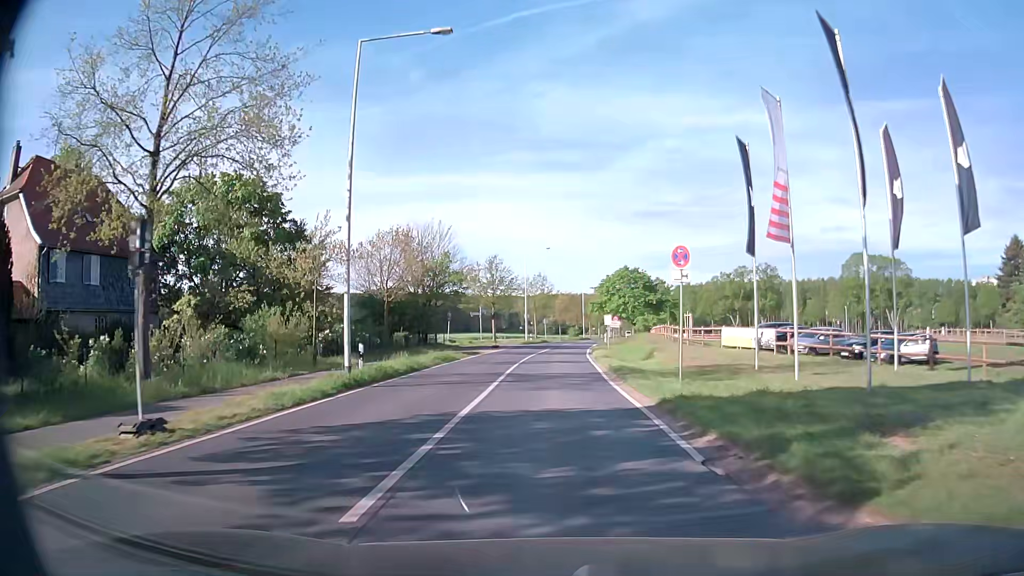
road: secondary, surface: asphalt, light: Day
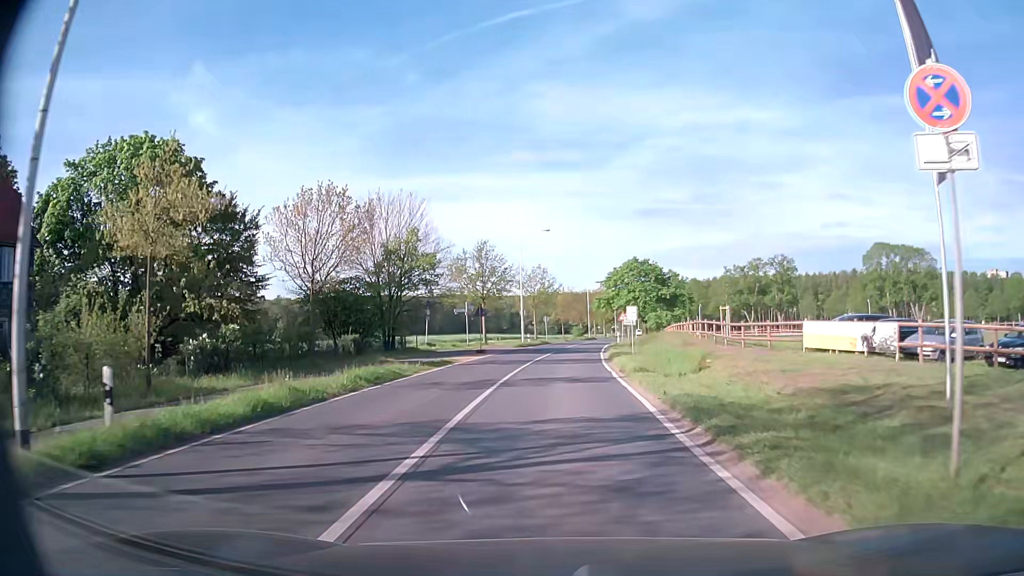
(0.0, +12.1) m; 0°
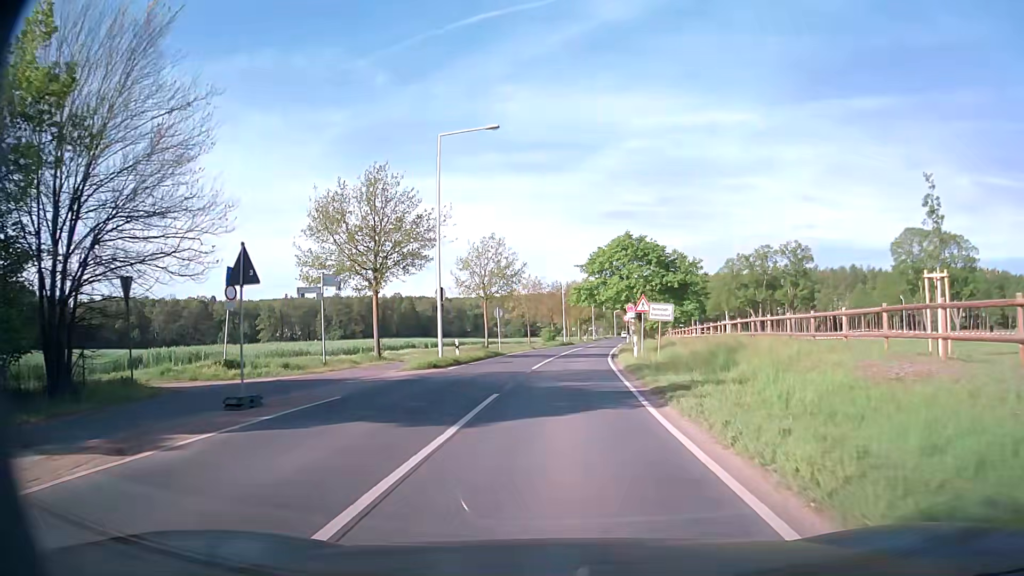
(+0.4, +29.6) m; +3°
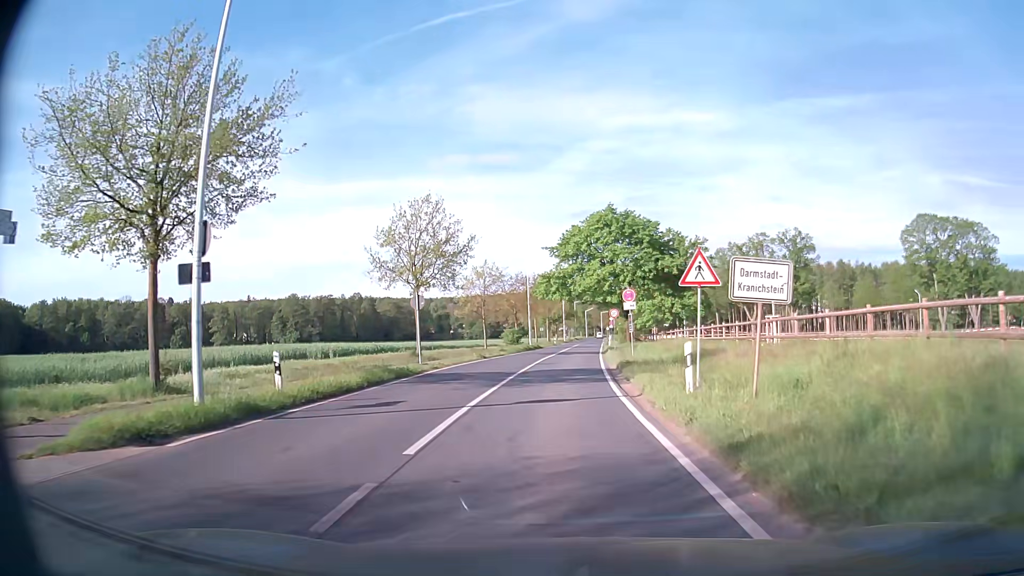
(+0.4, +17.3) m; +3°
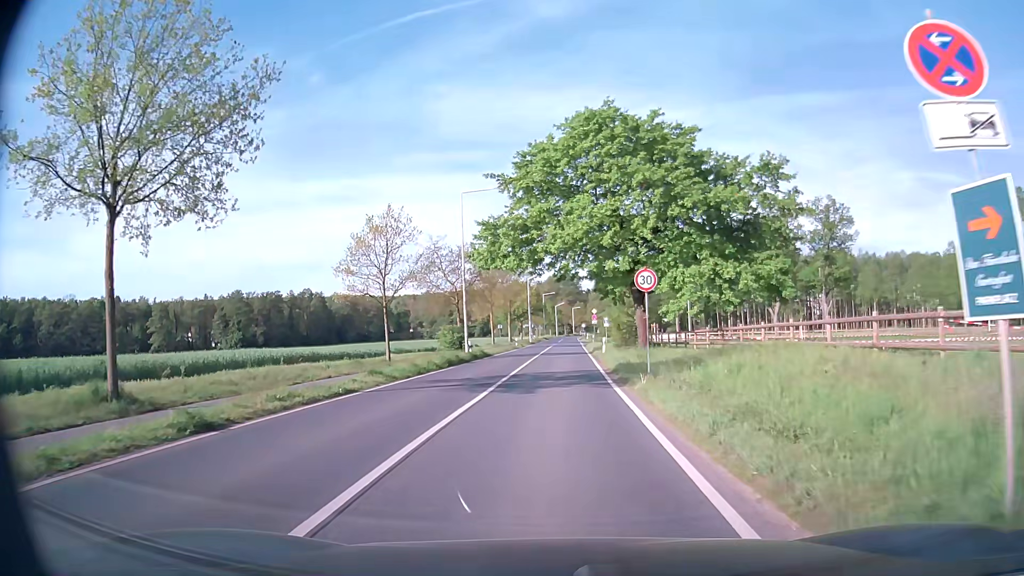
(+0.6, +28.2) m; +2°
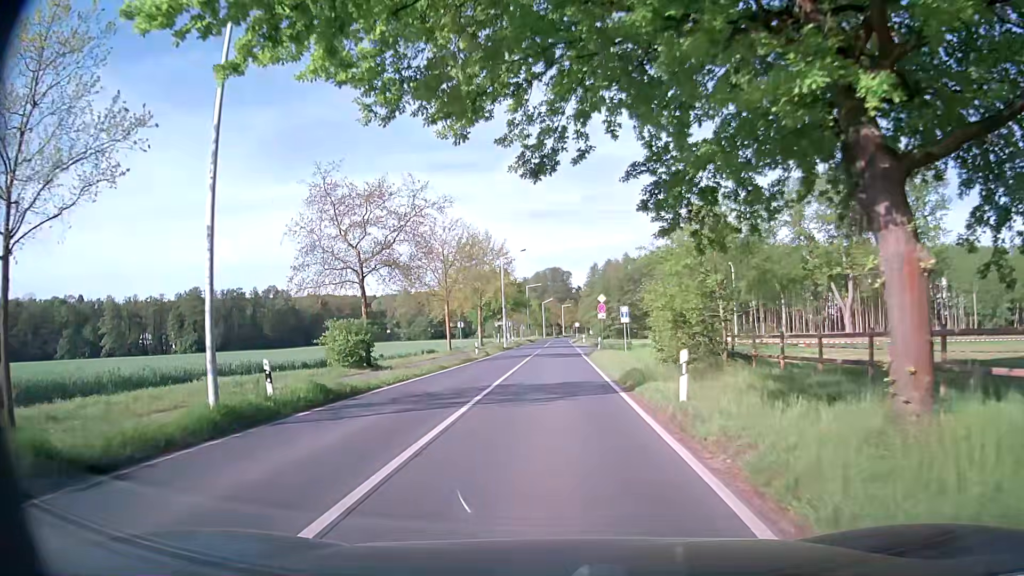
(+0.4, +27.6) m; +1°
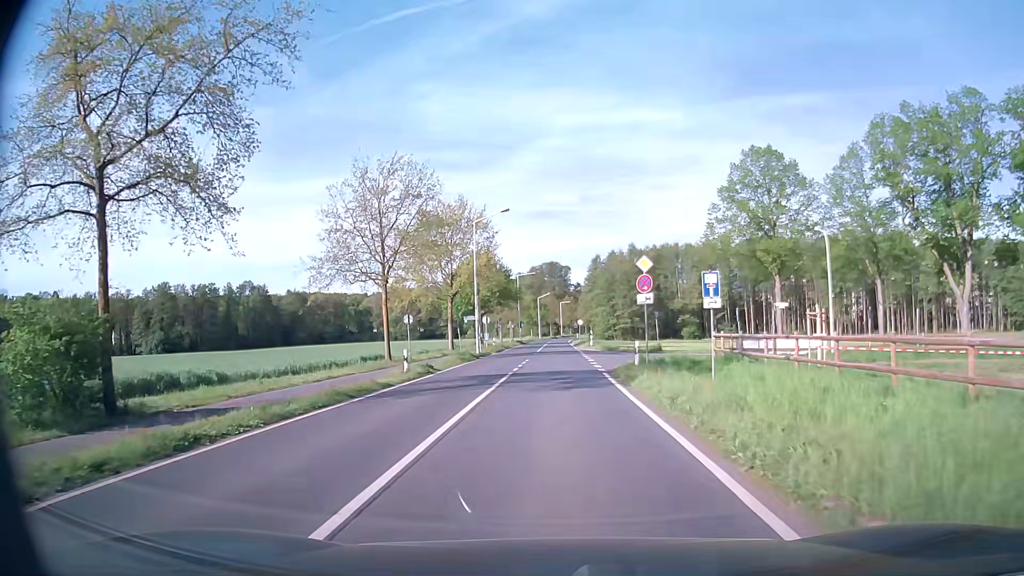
(+0.1, +21.8) m; +1°
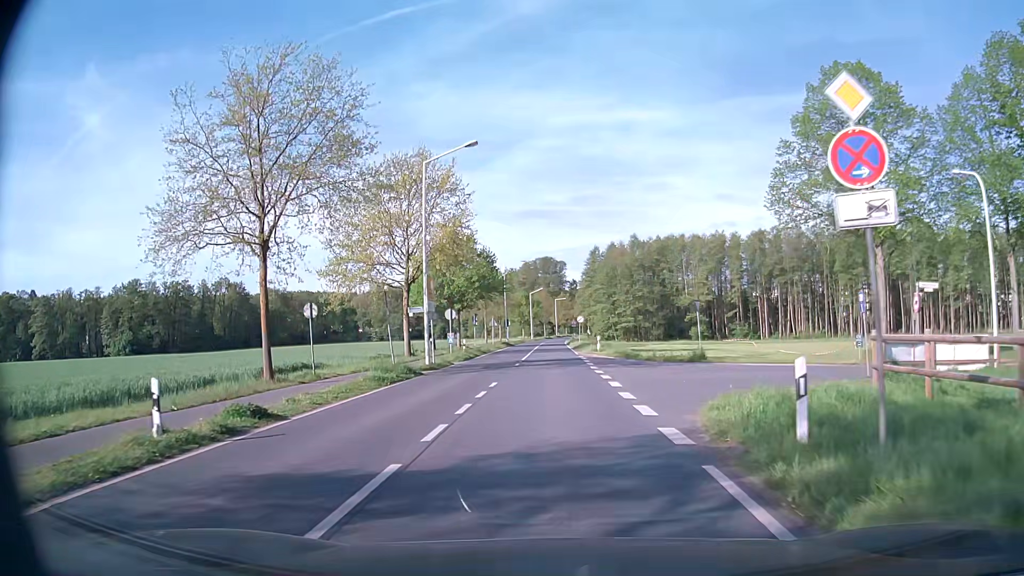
(0.0, +16.4) m; 0°
(0, +10) (0, +20) (0, +30) (0, +40) (0, +50) (0, +60) (0, +70) (0, +80) (0, +90) (0, +100) m
